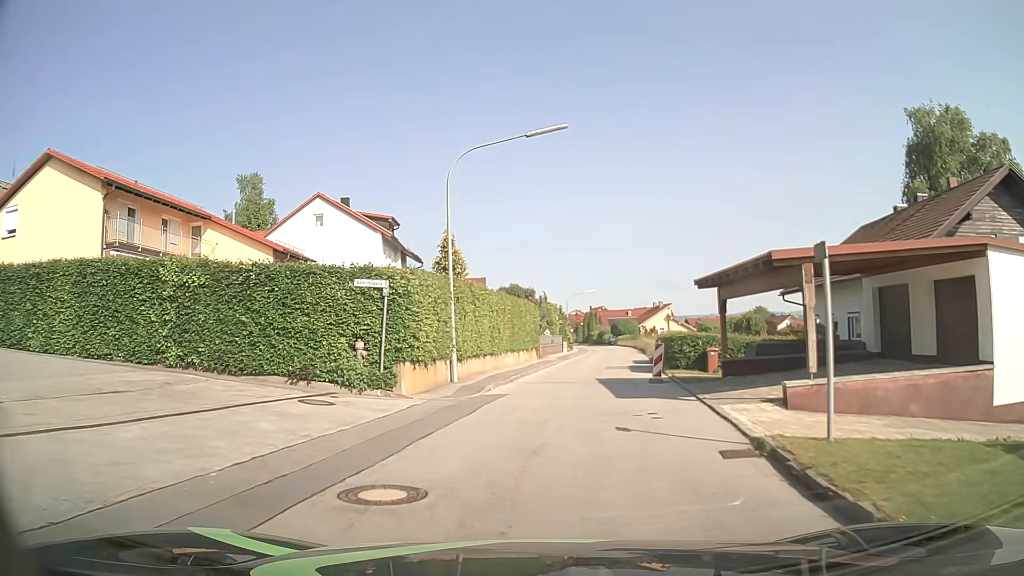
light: Day
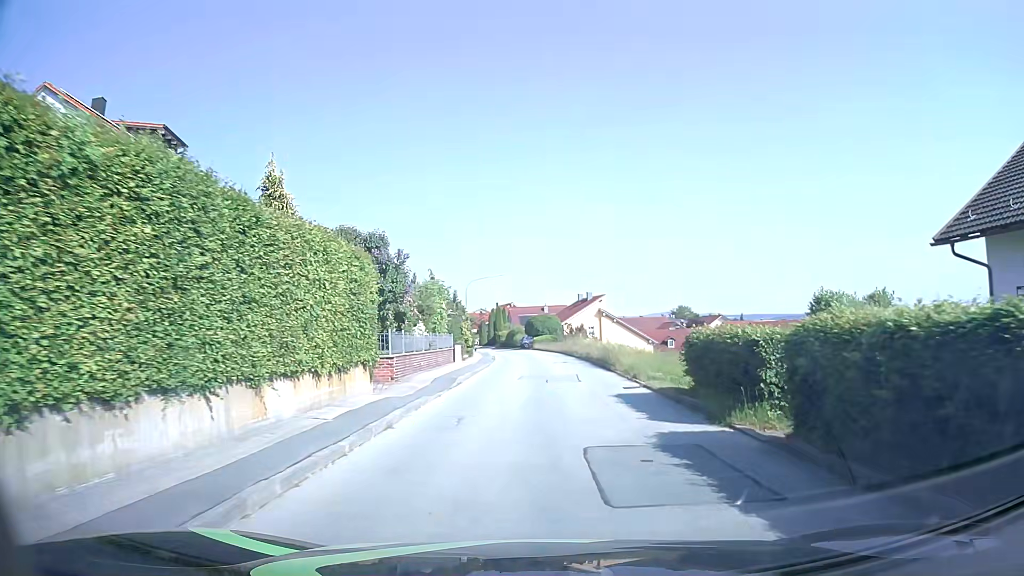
(+1.3, +23.7) m; +8°
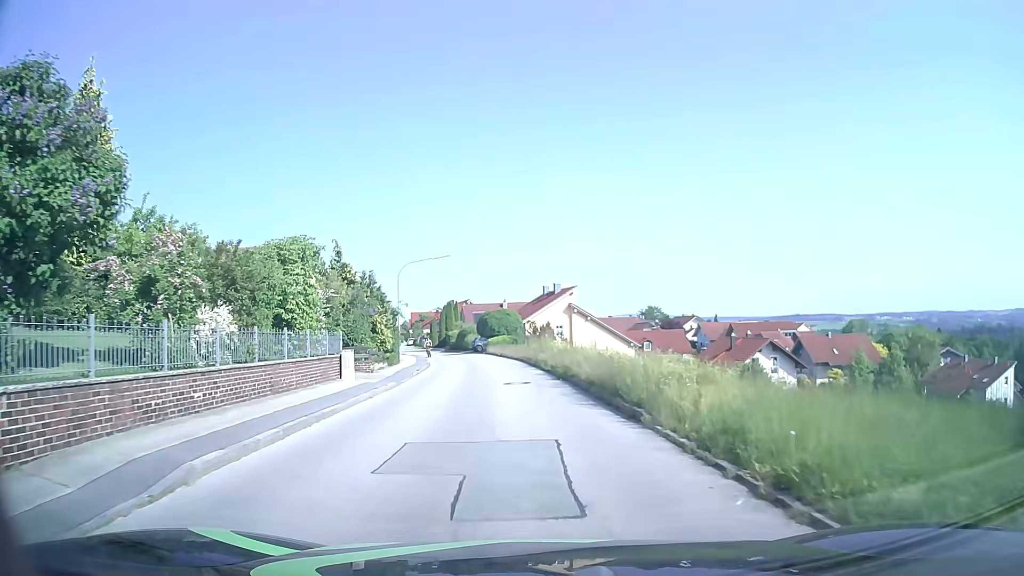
(+0.6, +14.8) m; +4°
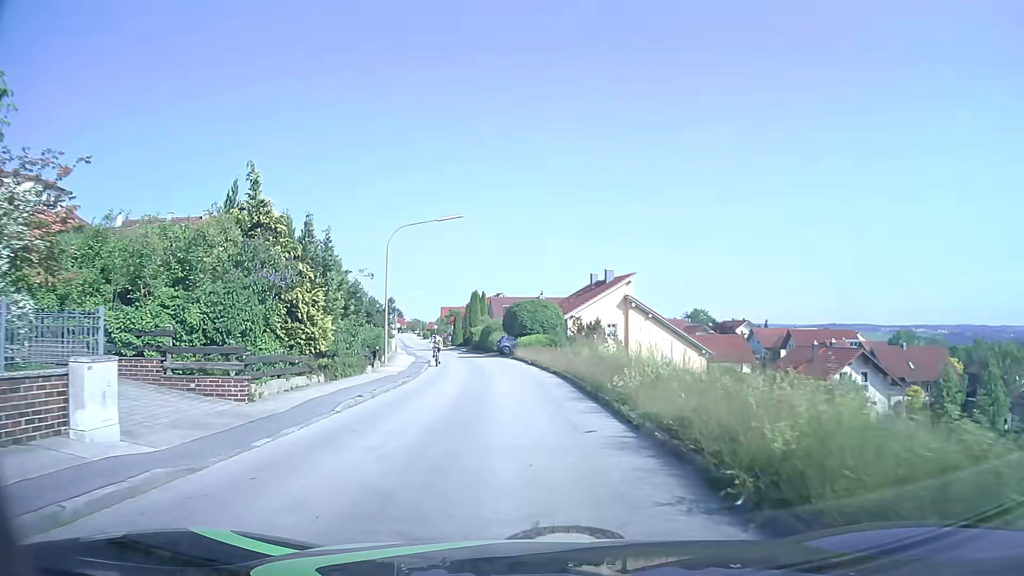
(-0.4, +14.9) m; -3°
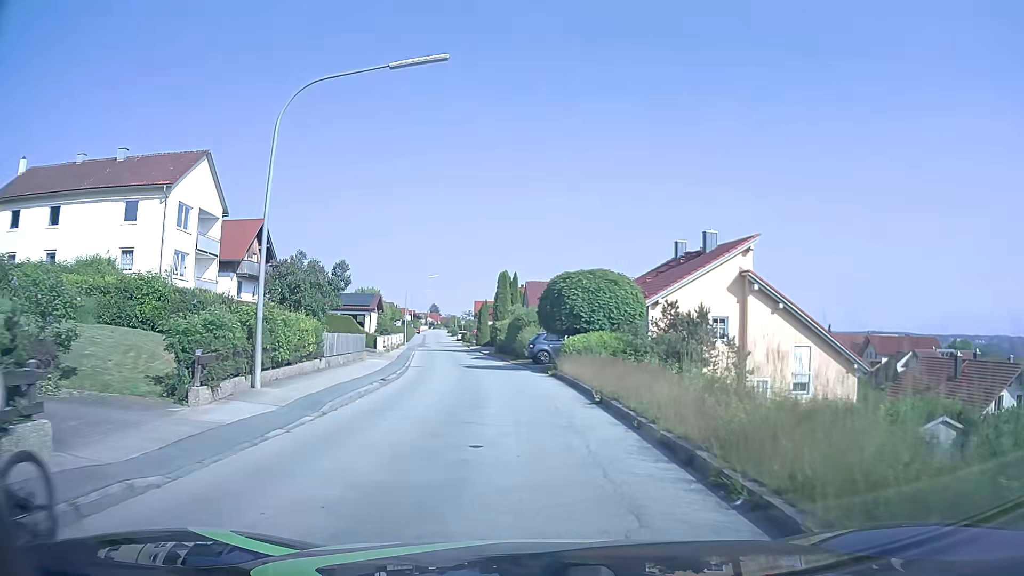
(-0.5, +19.5) m; -3°
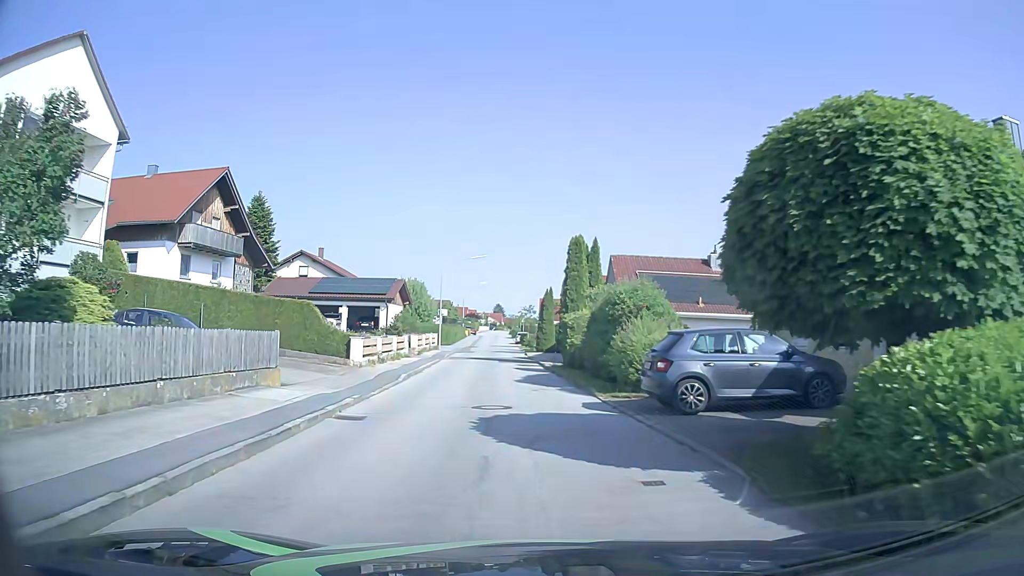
(-0.9, +19.1) m; -5°
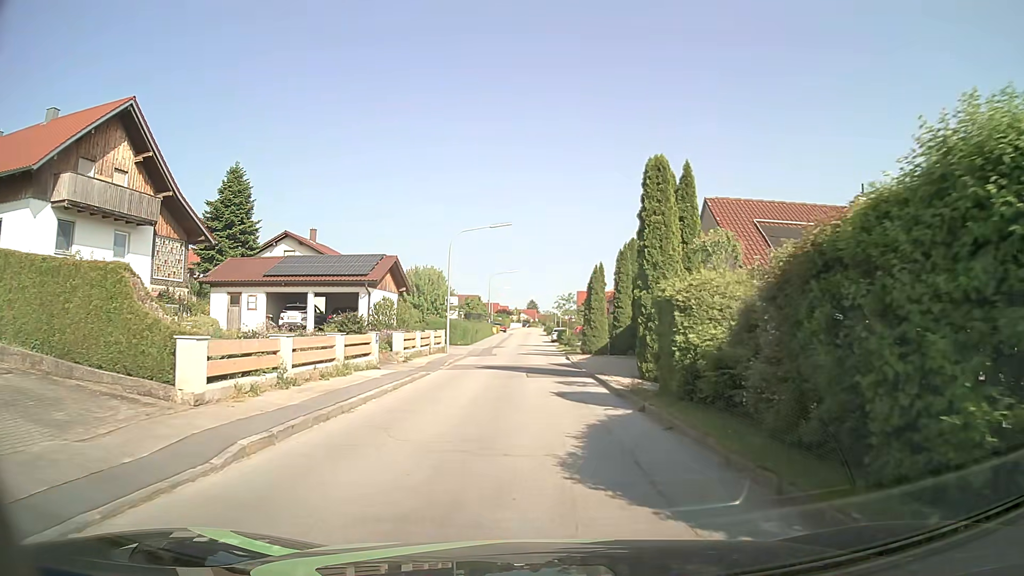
(-0.4, +14.1) m; -2°
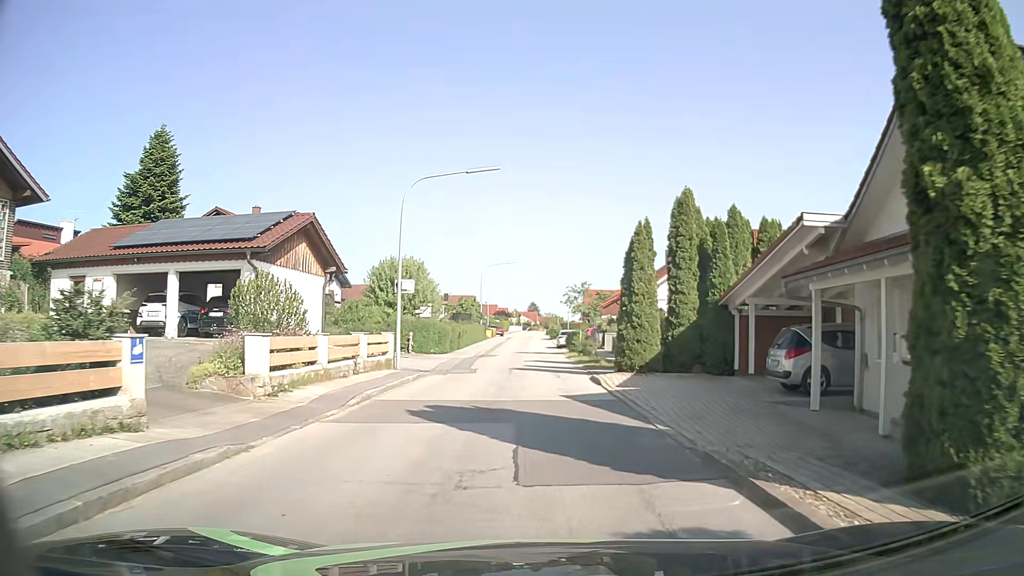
(-0.4, +14.1) m; -1°
